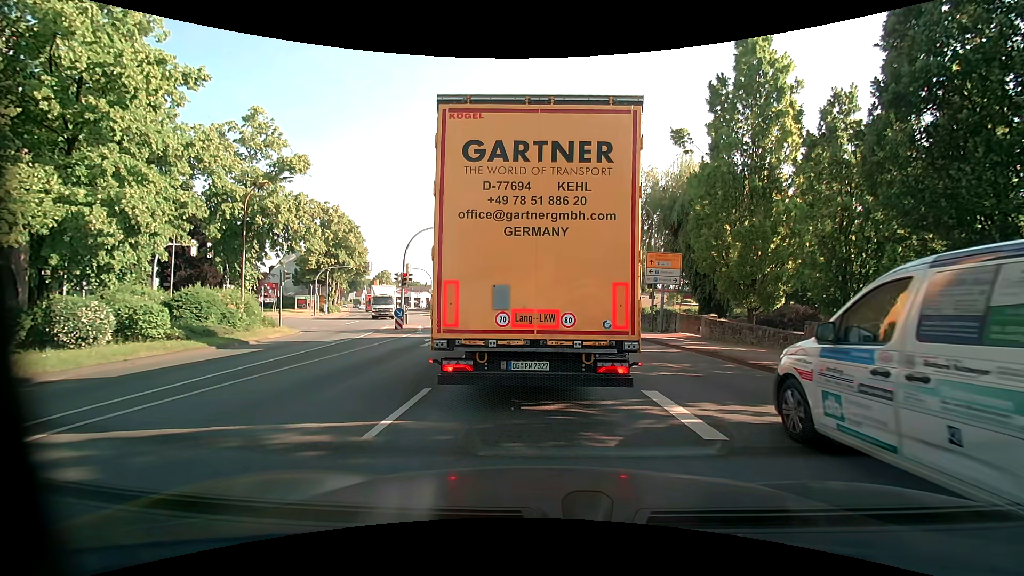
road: primary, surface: asphalt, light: Day
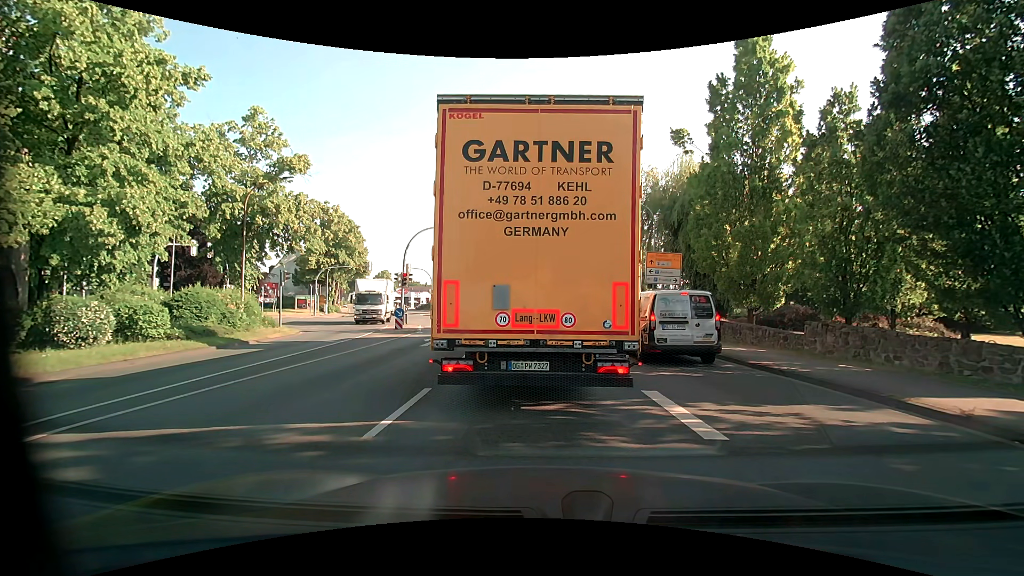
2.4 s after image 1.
(0.0, 0.0) m; 0°
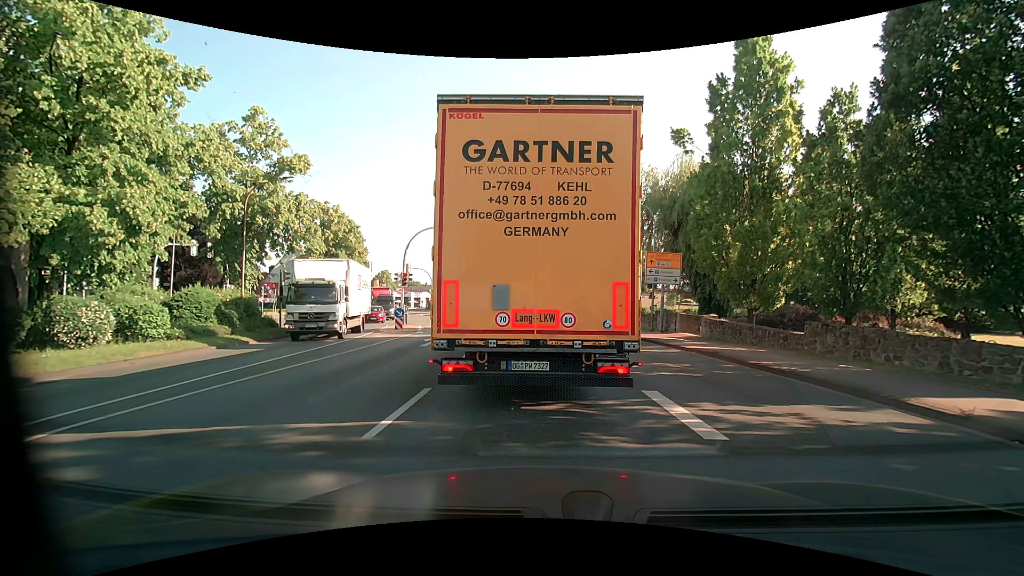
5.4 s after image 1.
(0.0, 0.0) m; 0°
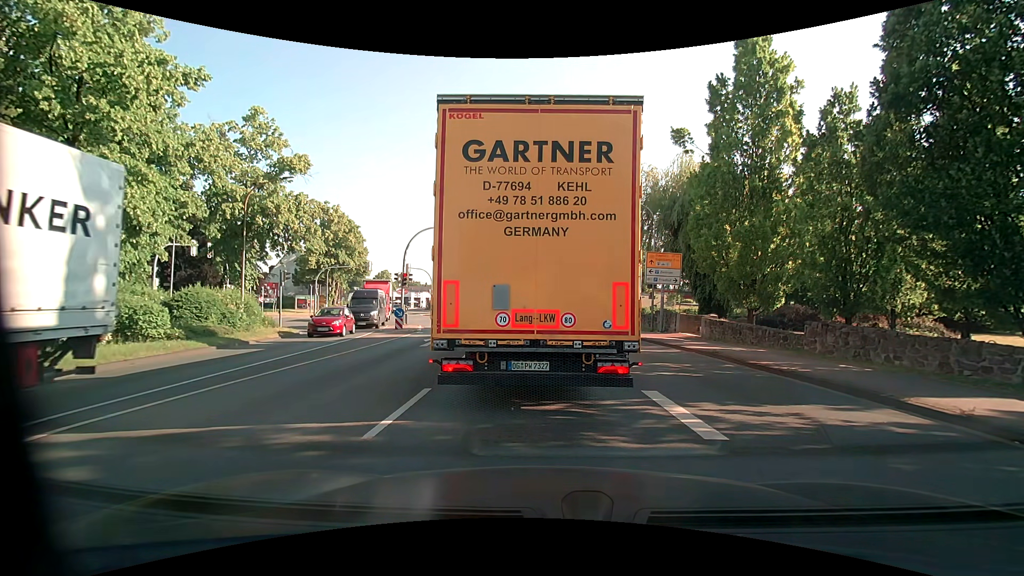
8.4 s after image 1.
(0.0, 0.0) m; 0°
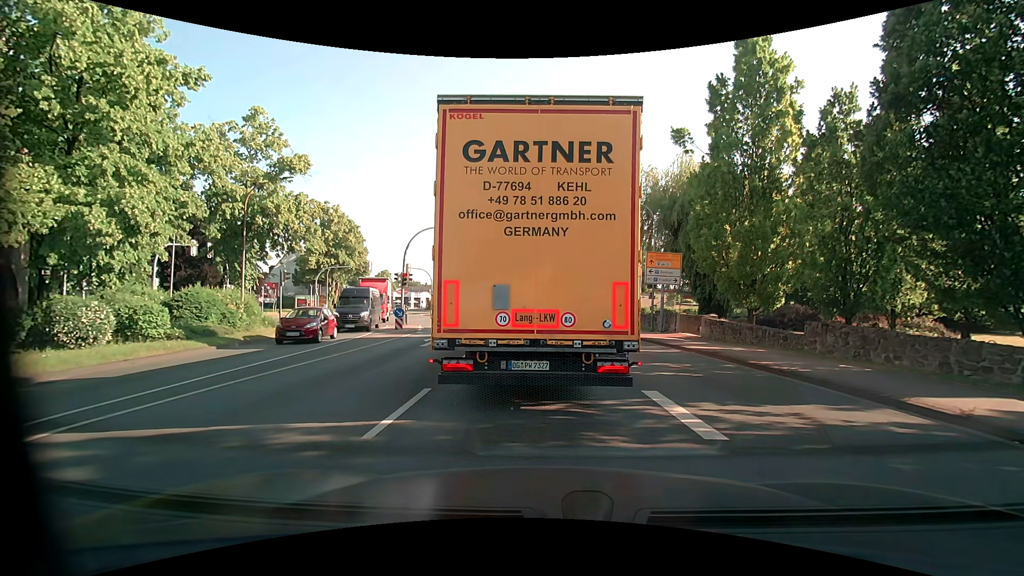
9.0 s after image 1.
(0.0, 0.0) m; 0°
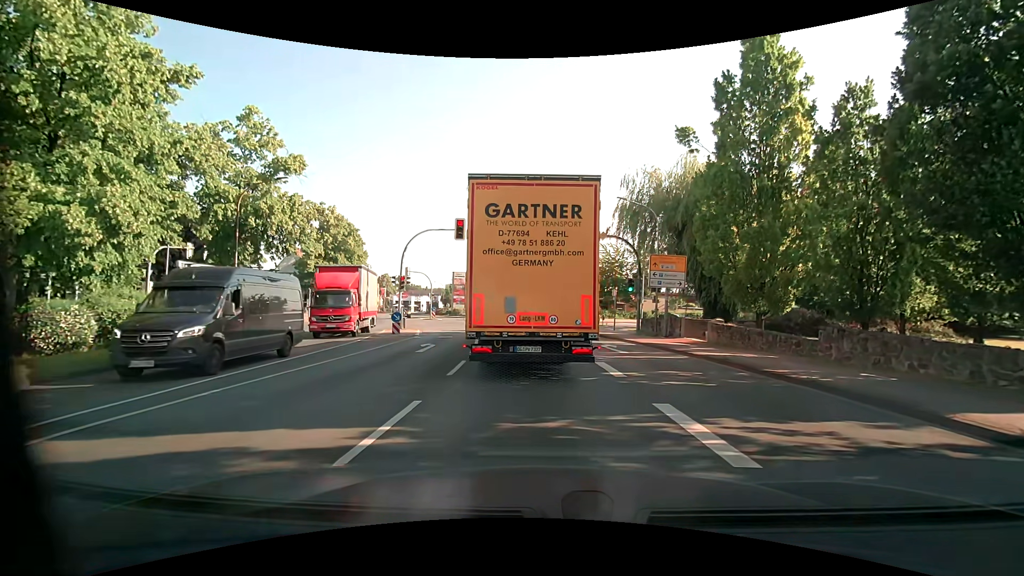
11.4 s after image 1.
(0.0, +0.8) m; +2°
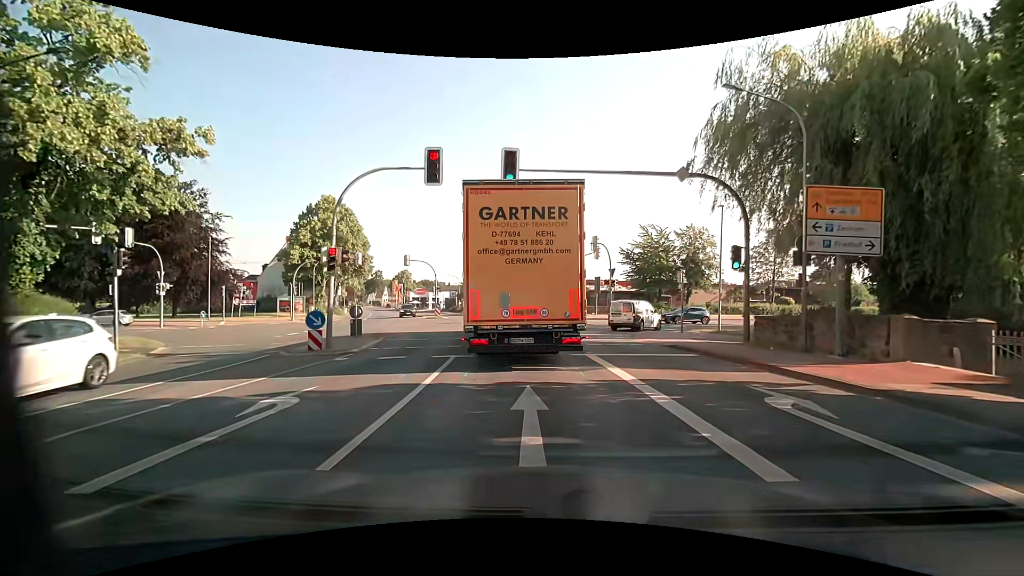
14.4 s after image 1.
(-0.3, +13.6) m; -3°
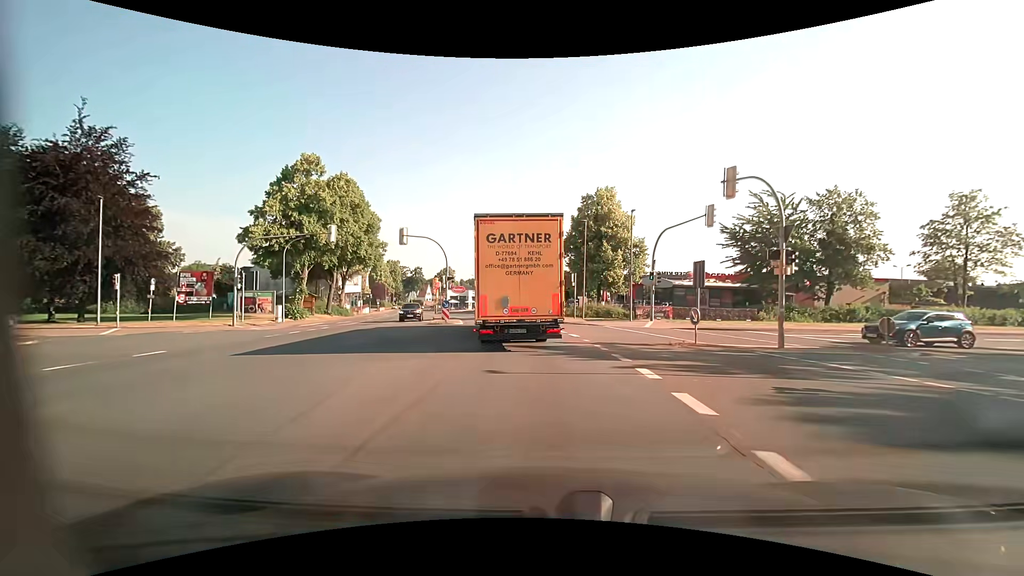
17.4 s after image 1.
(-1.0, +20.4) m; -5°
(0, +10) (-1, +20) (-3, +30) (-5, +40) (-7, +49) (-10, +59) (-13, +69) (-15, +78) (-18, +88) (-21, +97) m
